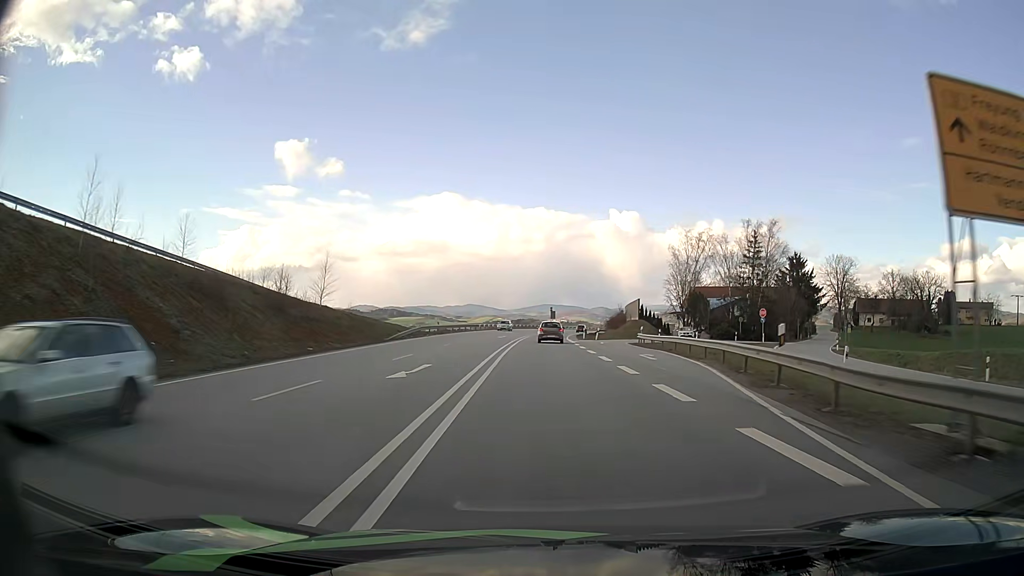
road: primary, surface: asphalt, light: Day
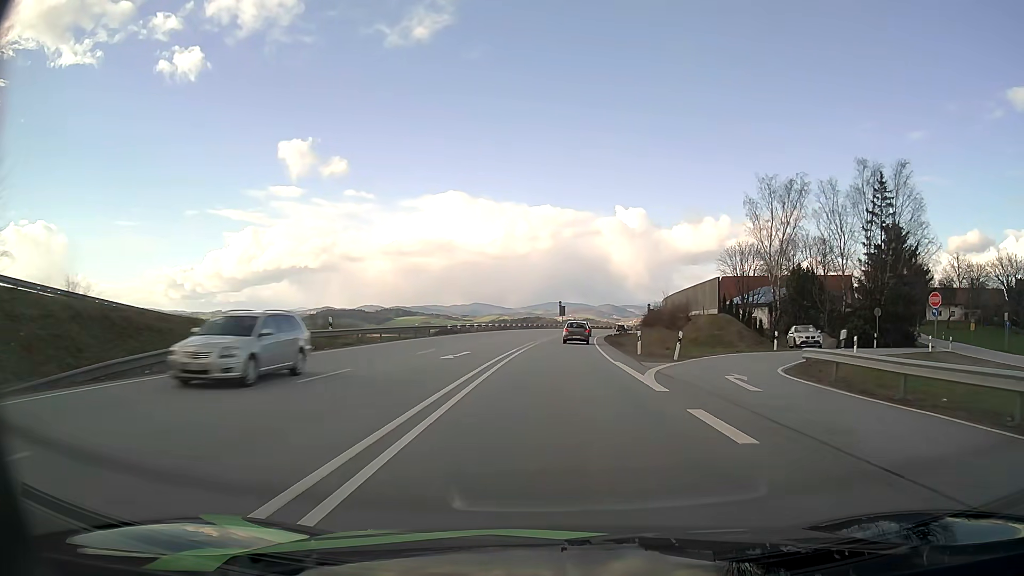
(-0.3, +33.8) m; -1°
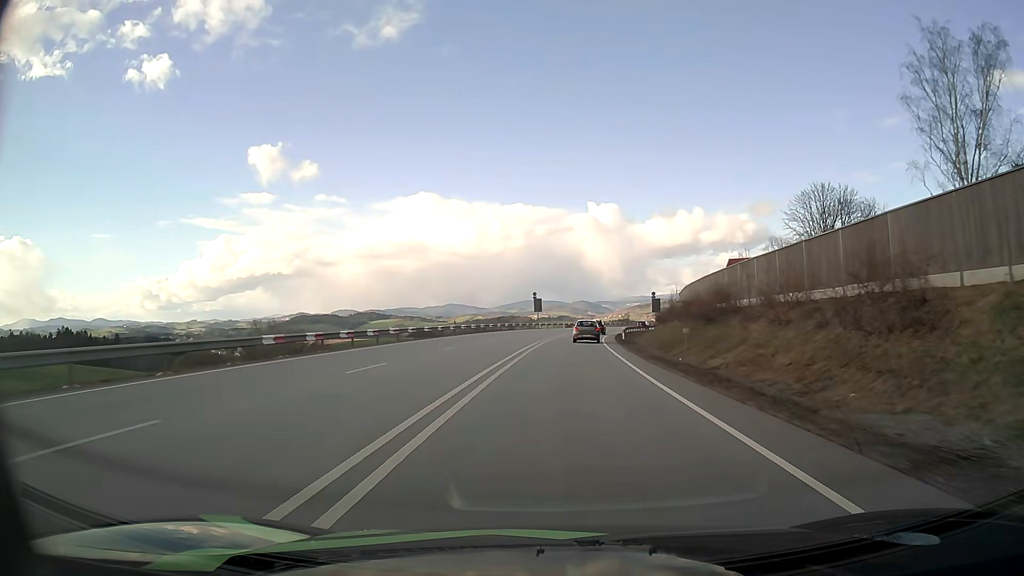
(+0.5, +33.6) m; +2°
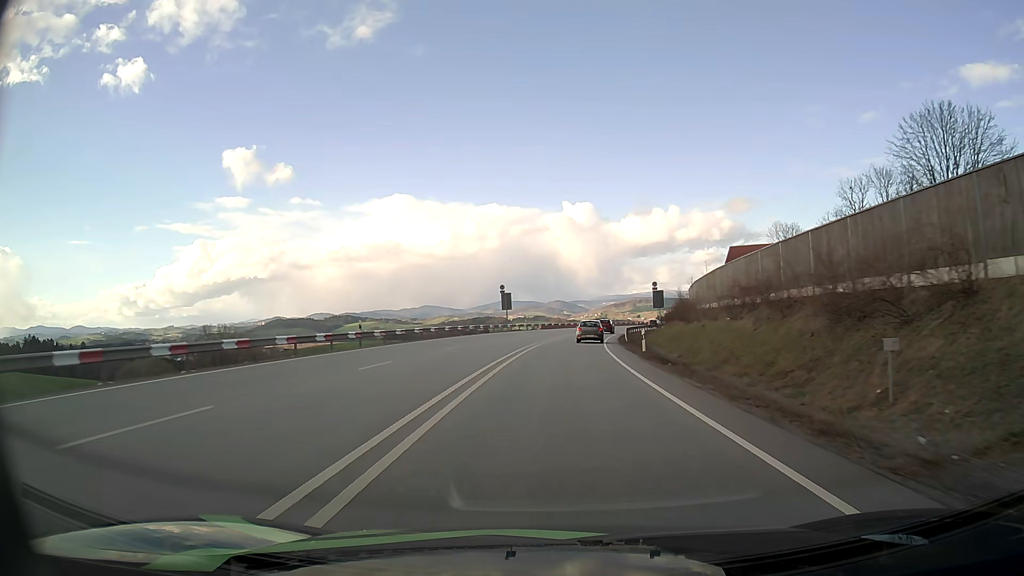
(+0.4, +22.3) m; +2°
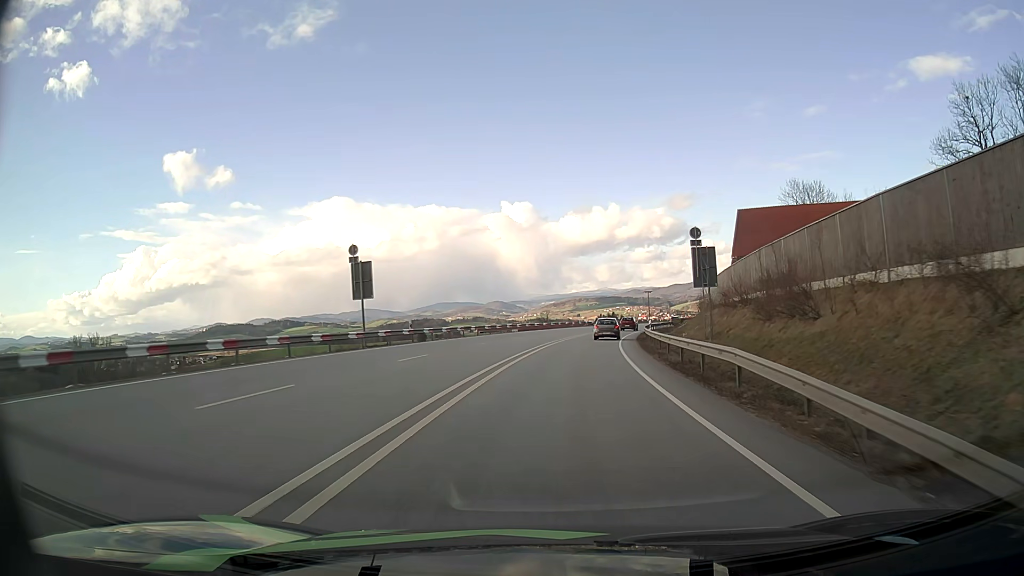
(+1.6, +44.5) m; +5°
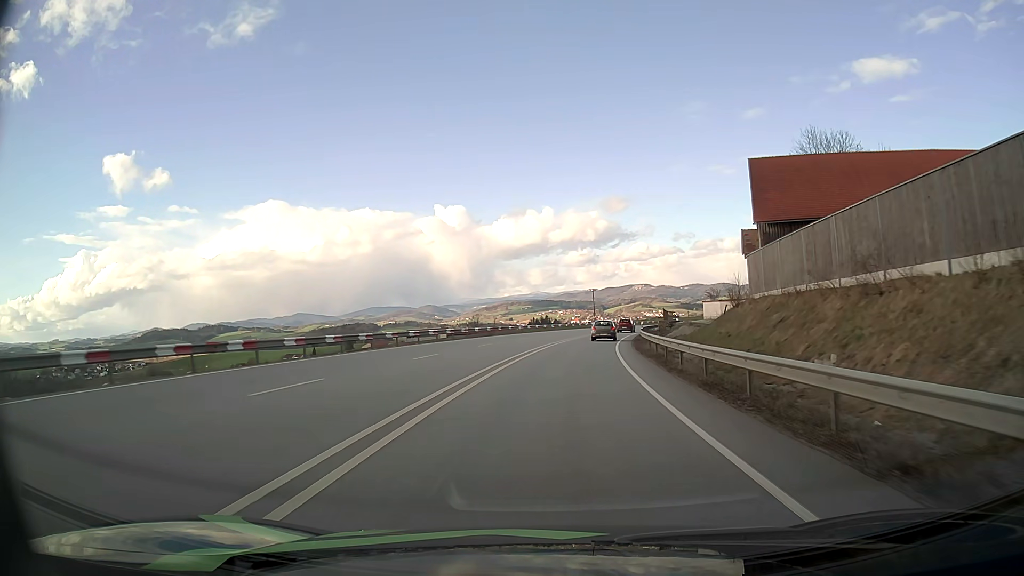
(+1.7, +33.6) m; +6°
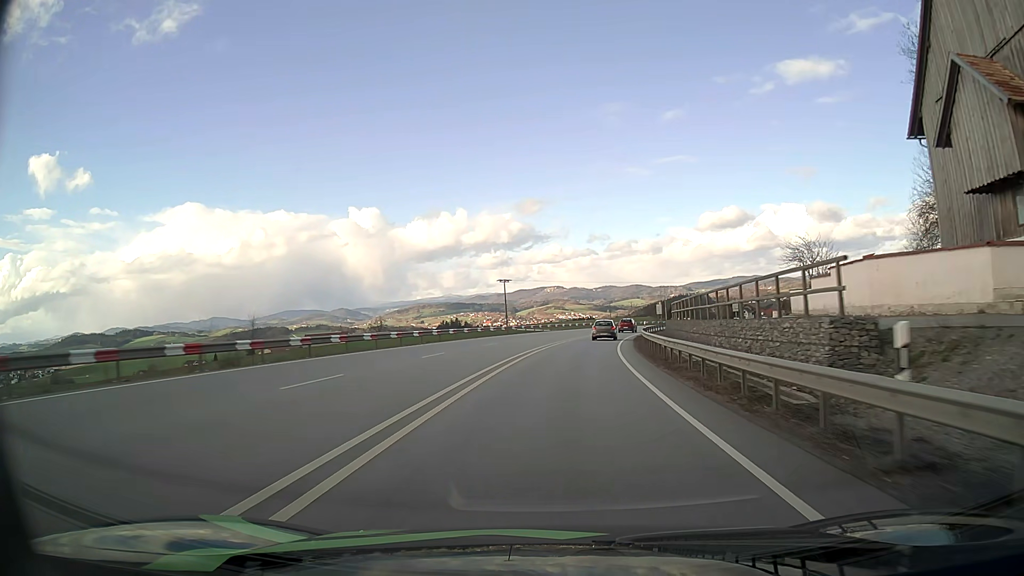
(+3.0, +46.7) m; +7°
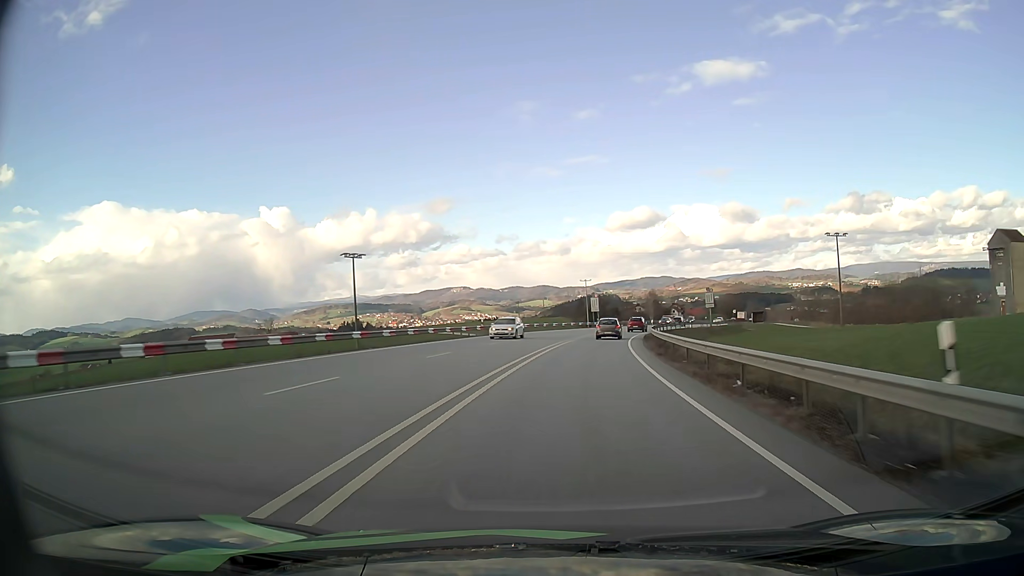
(+3.3, +49.2) m; +8°
(0, +10) (+1, +20) (+1, +30) (+2, +40) (+4, +50) (+6, +60) (+8, +69) (+10, +79) (+13, +89) (+16, +98) m
